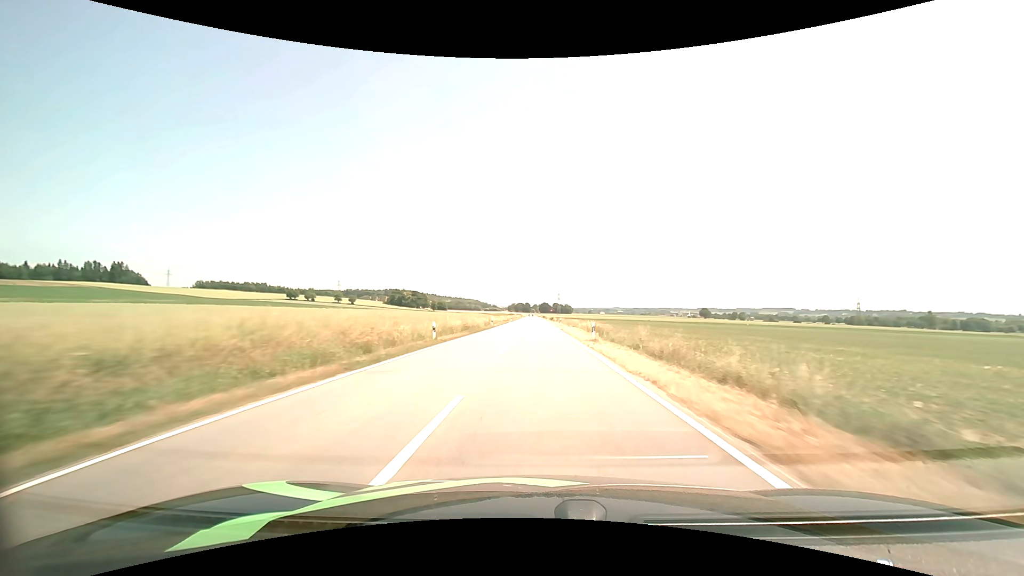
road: tertiary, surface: asphalt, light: Day
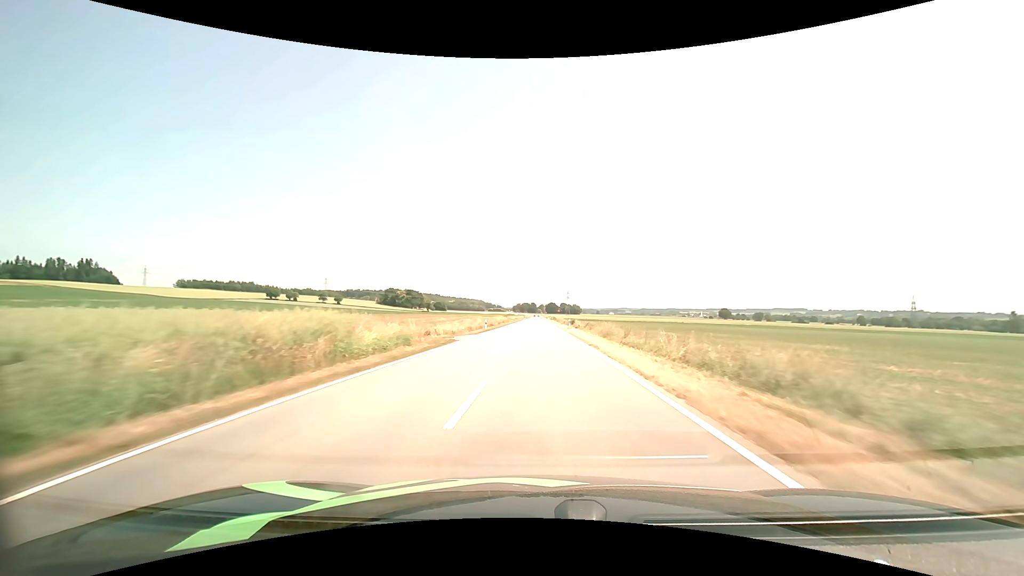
(-0.2, +60.5) m; -1°
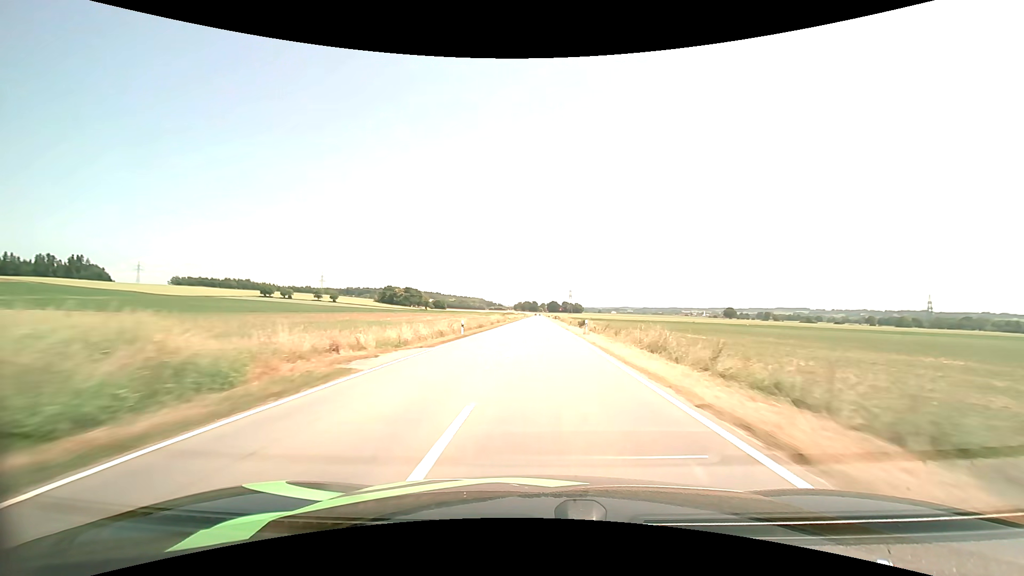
(0.0, +15.2) m; 0°
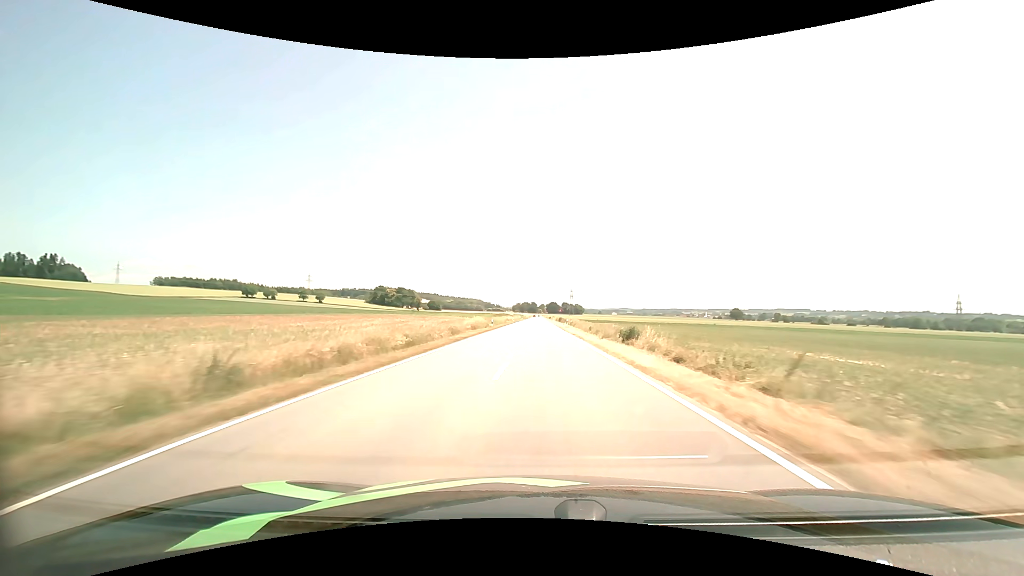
(-0.1, +30.4) m; 0°
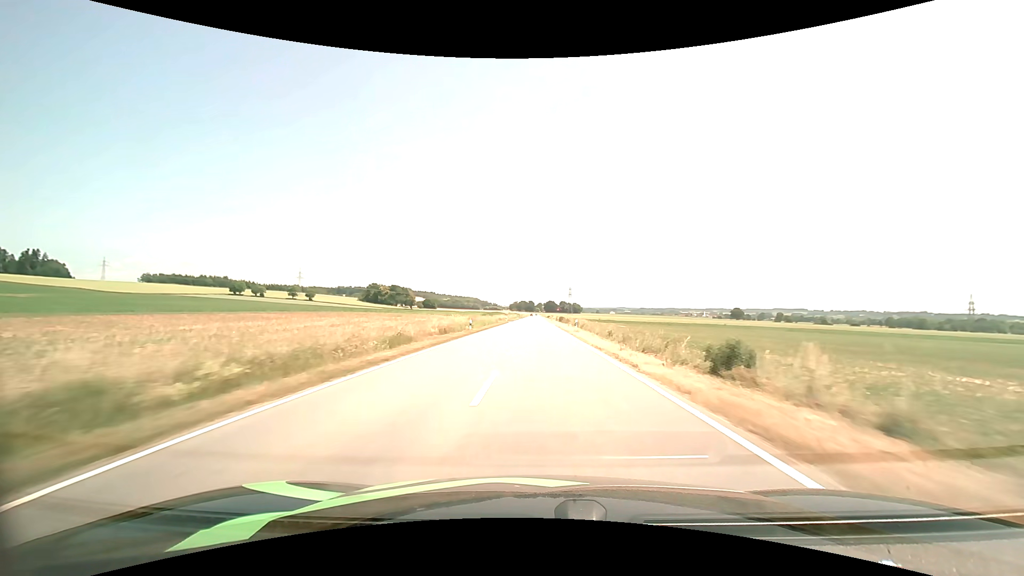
(0.0, +15.3) m; 0°
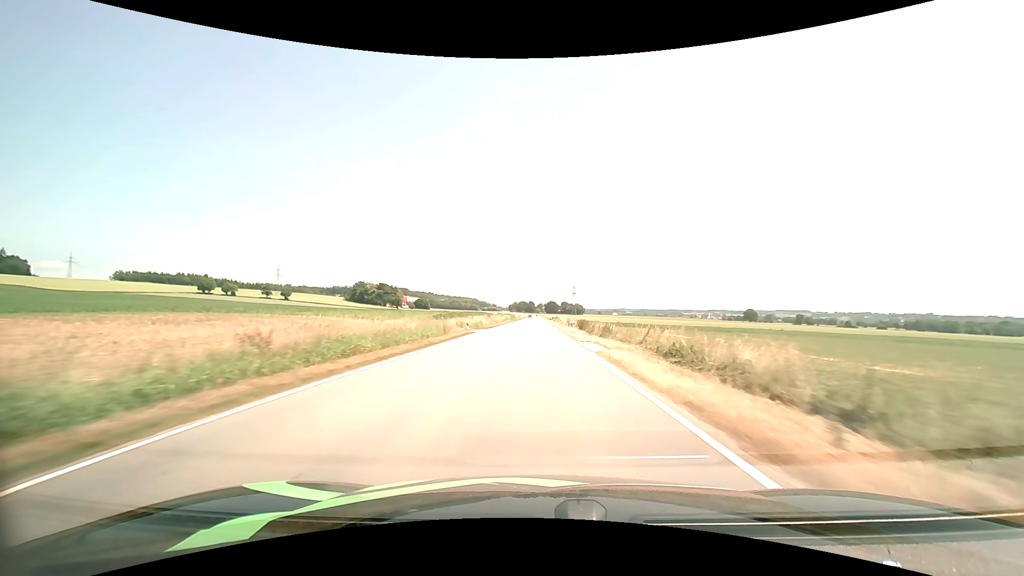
(+0.1, +45.9) m; 0°
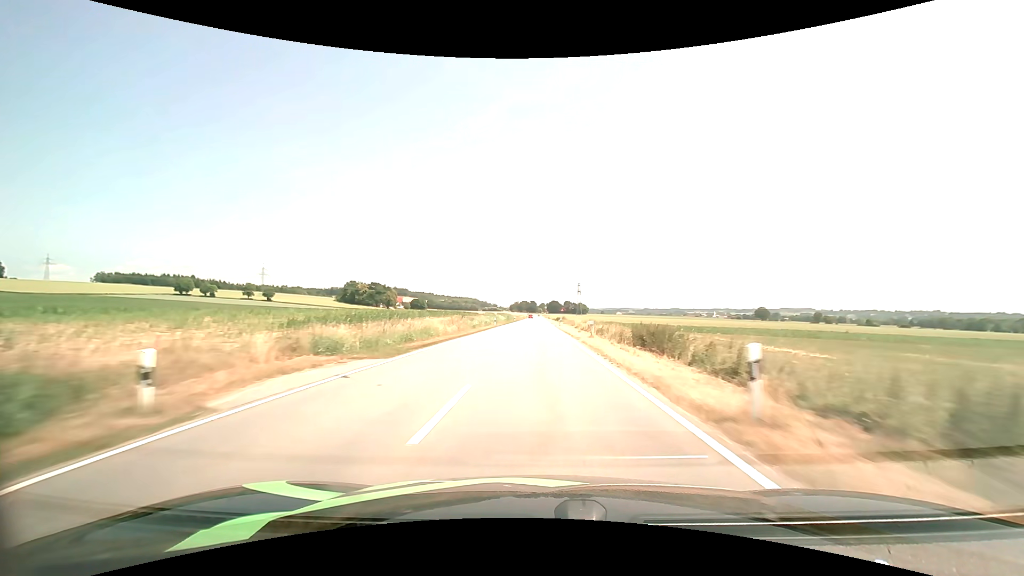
(0.0, +30.8) m; 0°
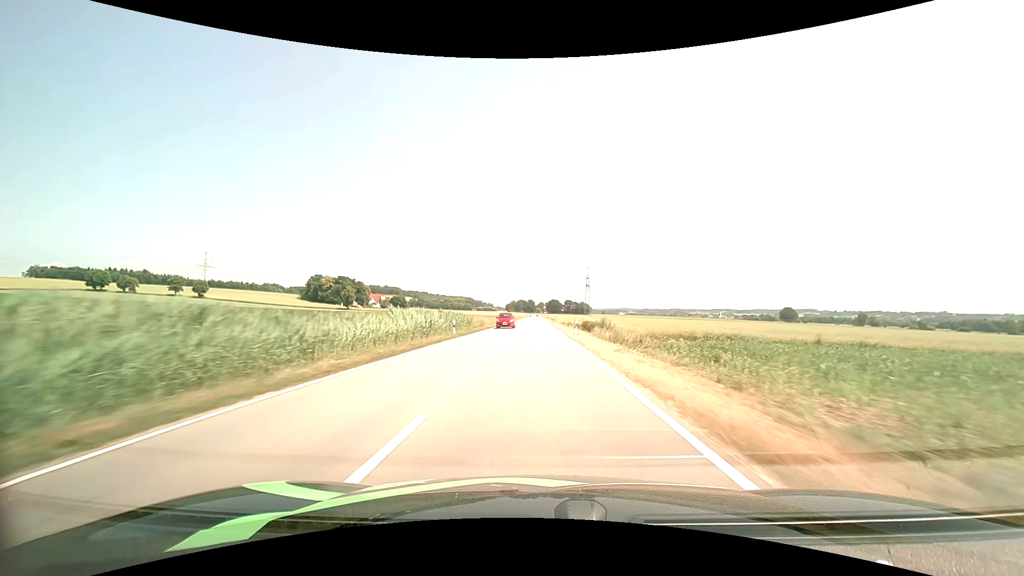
(+0.1, +77.4) m; 0°
(0, +10) (0, +20) (0, +30) (0, +40) (0, +50) (0, +60) (0, +70) (0, +80) (0, +90) (0, +100) m
